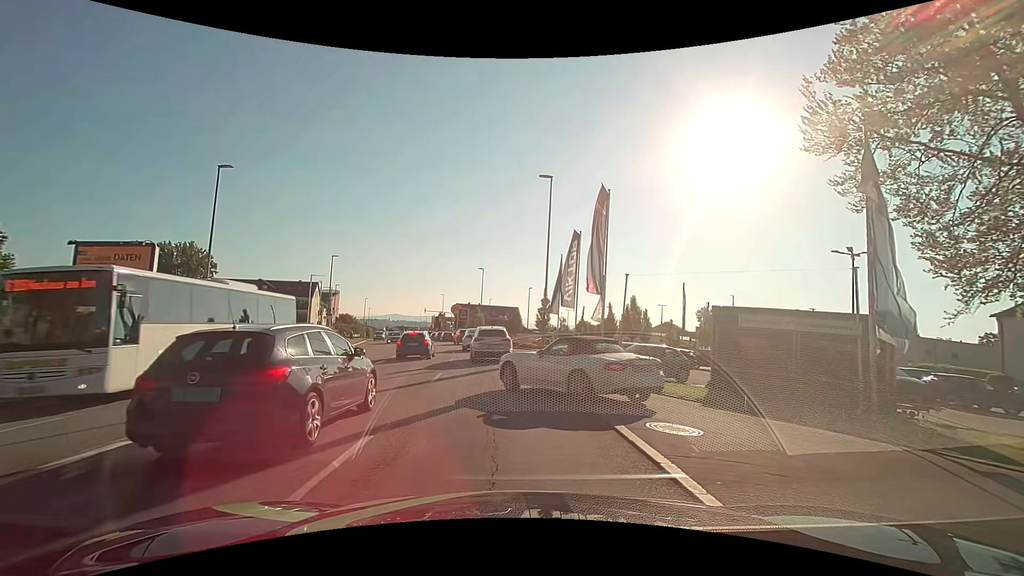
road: tertiary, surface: asphalt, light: Day
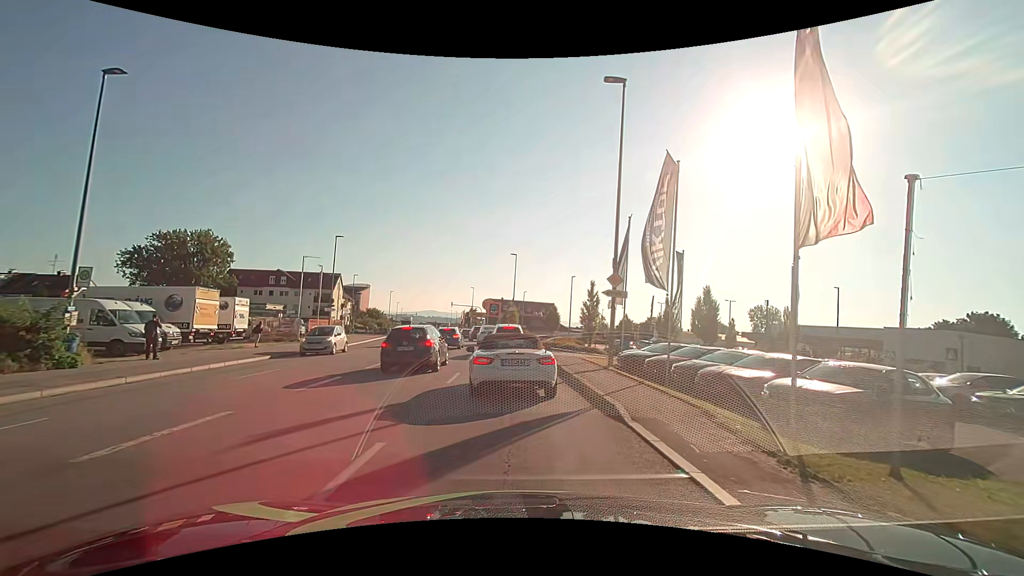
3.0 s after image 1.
(-0.4, +11.0) m; -4°
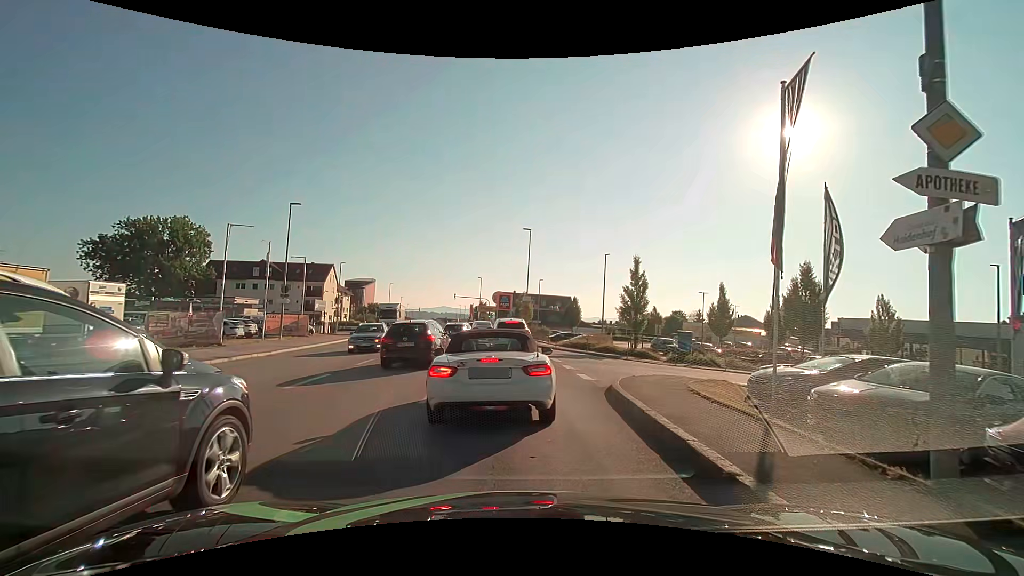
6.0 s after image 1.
(+0.1, +12.4) m; +1°
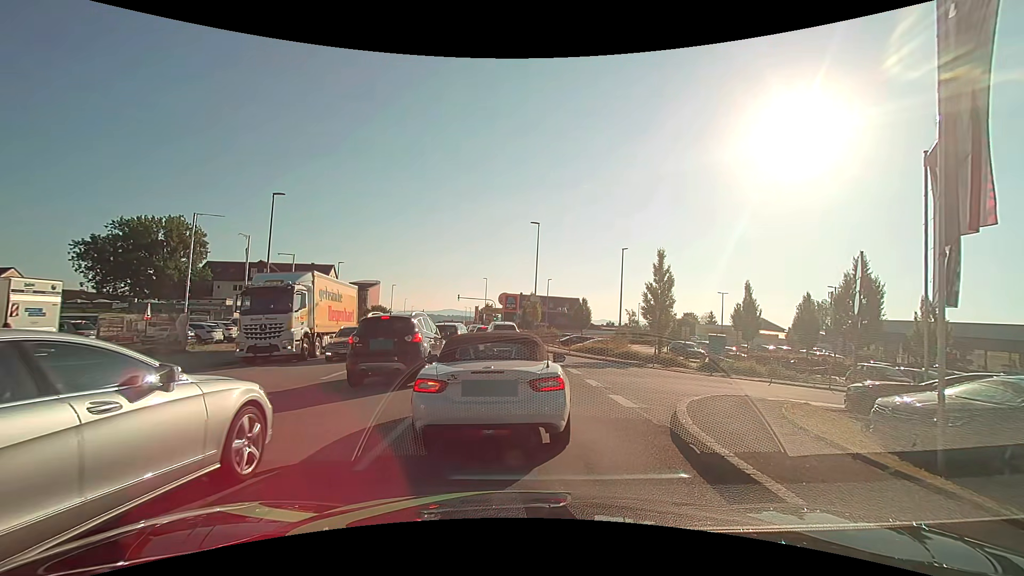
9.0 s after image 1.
(-0.1, +3.5) m; -1°
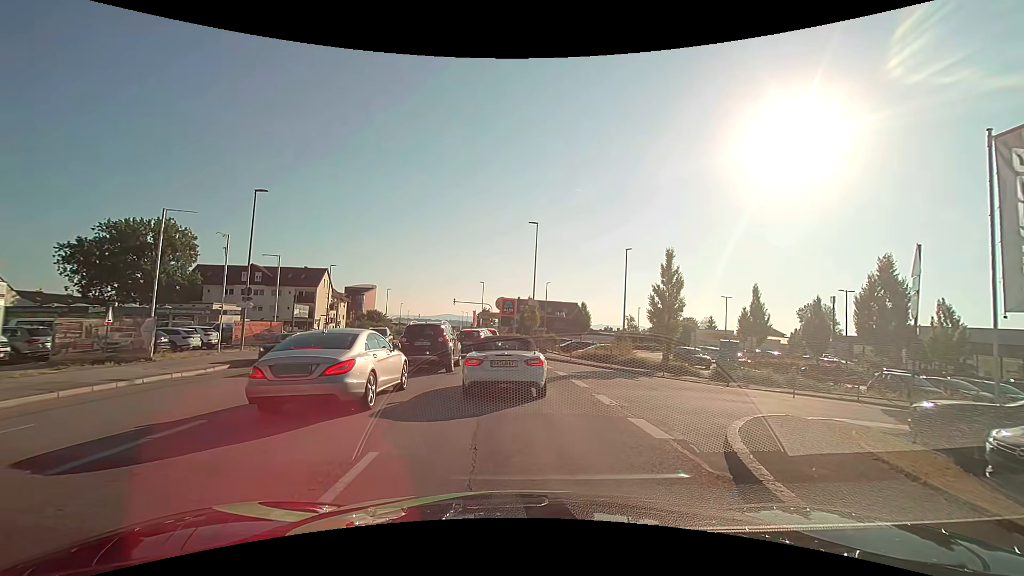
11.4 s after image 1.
(0.0, +2.2) m; -1°
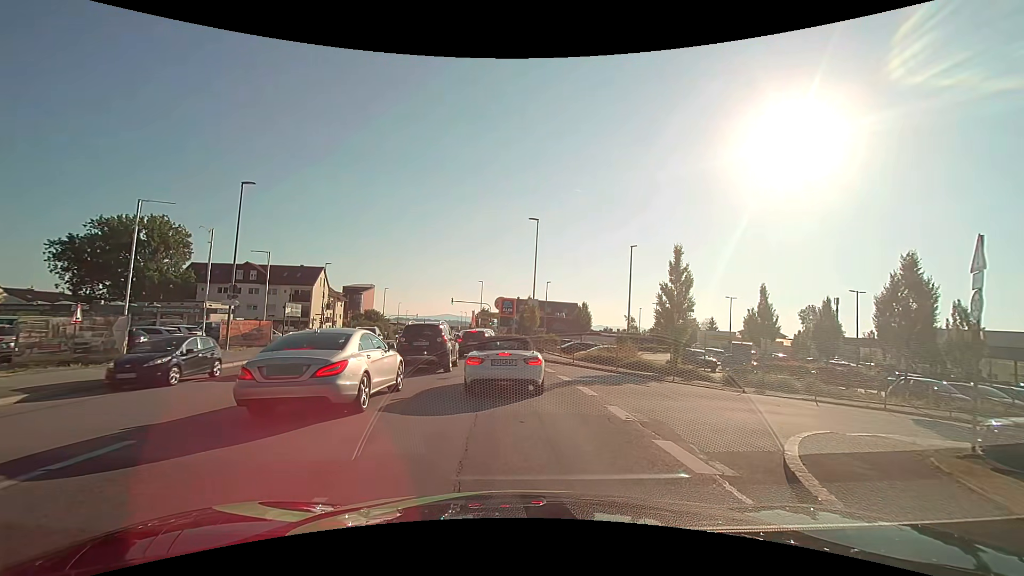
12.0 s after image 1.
(0.0, +1.6) m; -1°
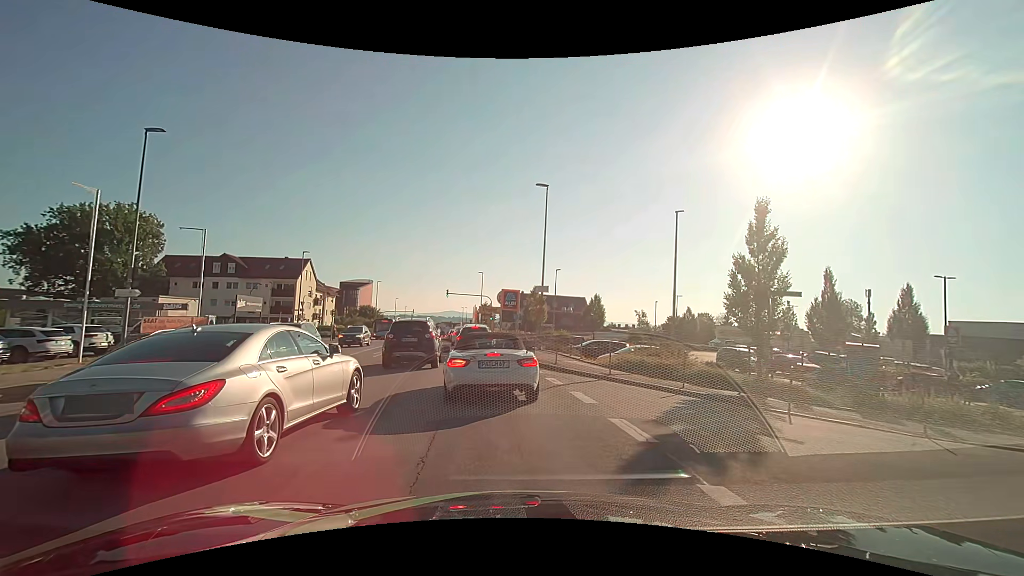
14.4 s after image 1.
(+0.2, +8.1) m; +1°
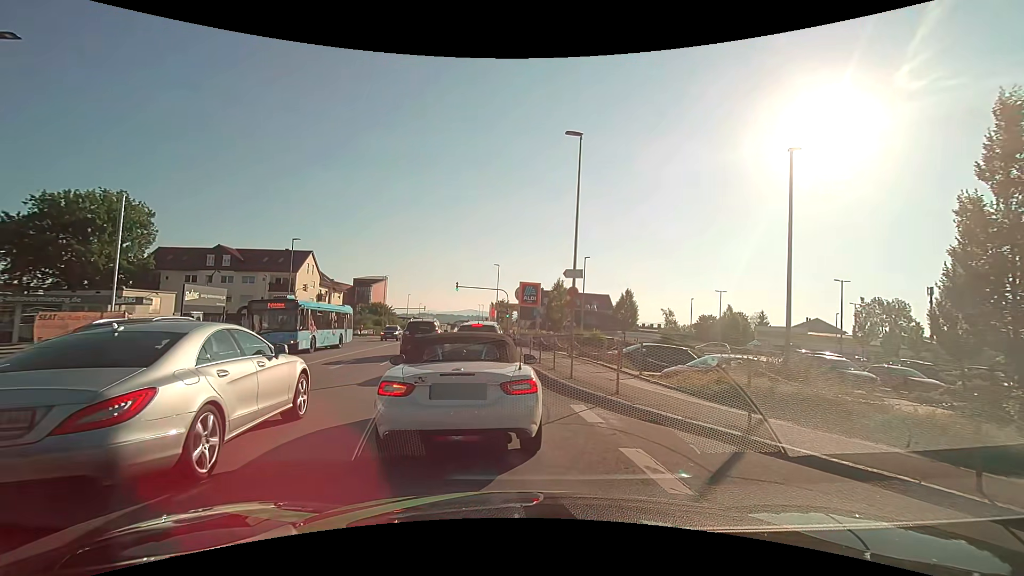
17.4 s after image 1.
(-0.1, +7.7) m; -1°
